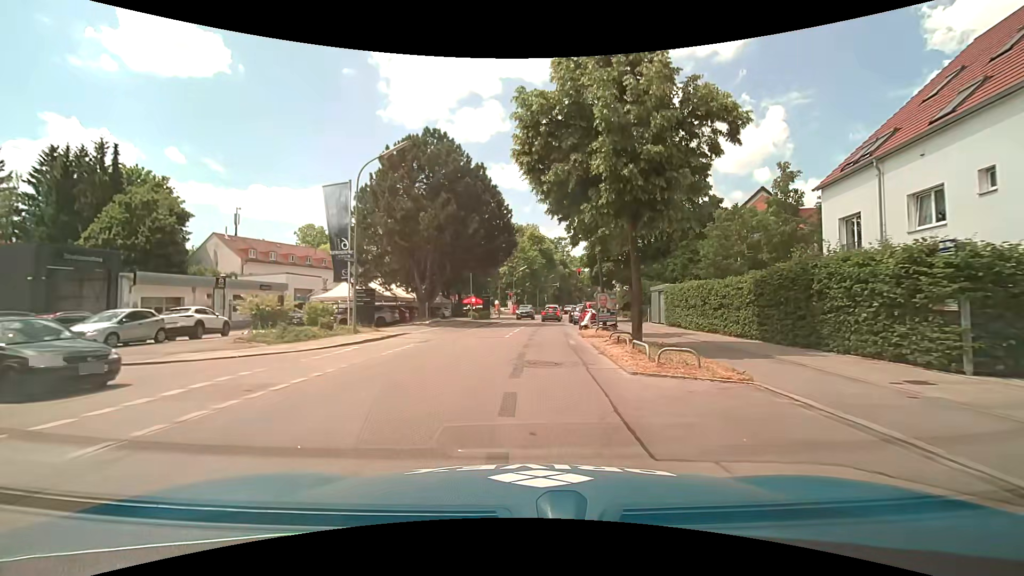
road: tertiary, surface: asphalt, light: Day
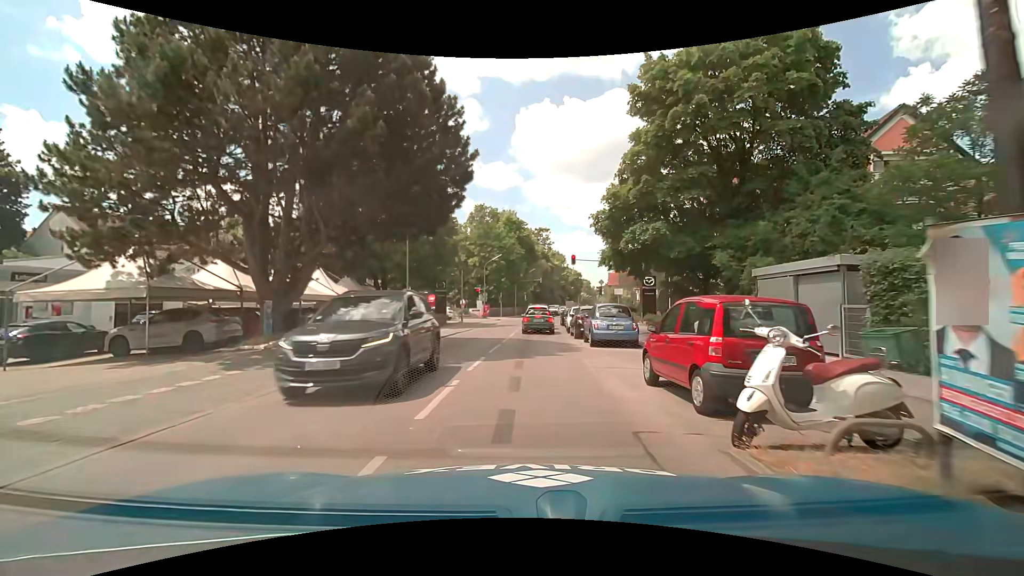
(+0.4, +18.6) m; +3°
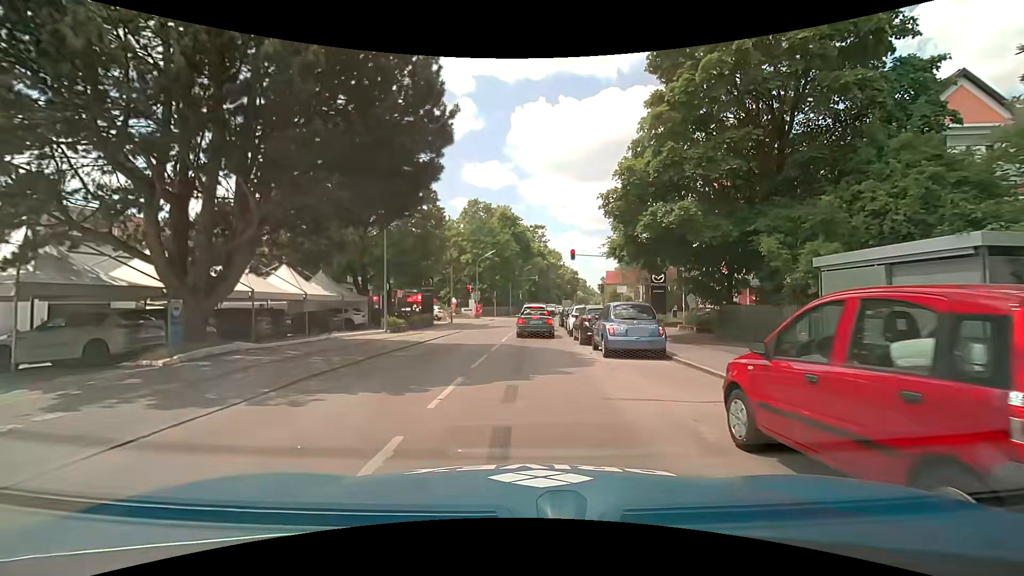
(0.0, +3.8) m; 0°
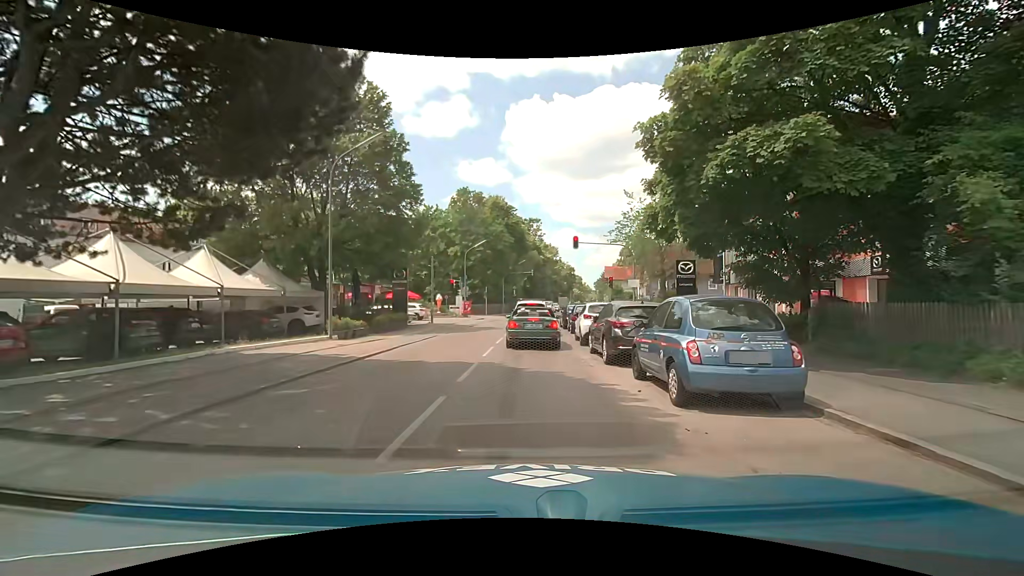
(+0.1, +6.7) m; +1°
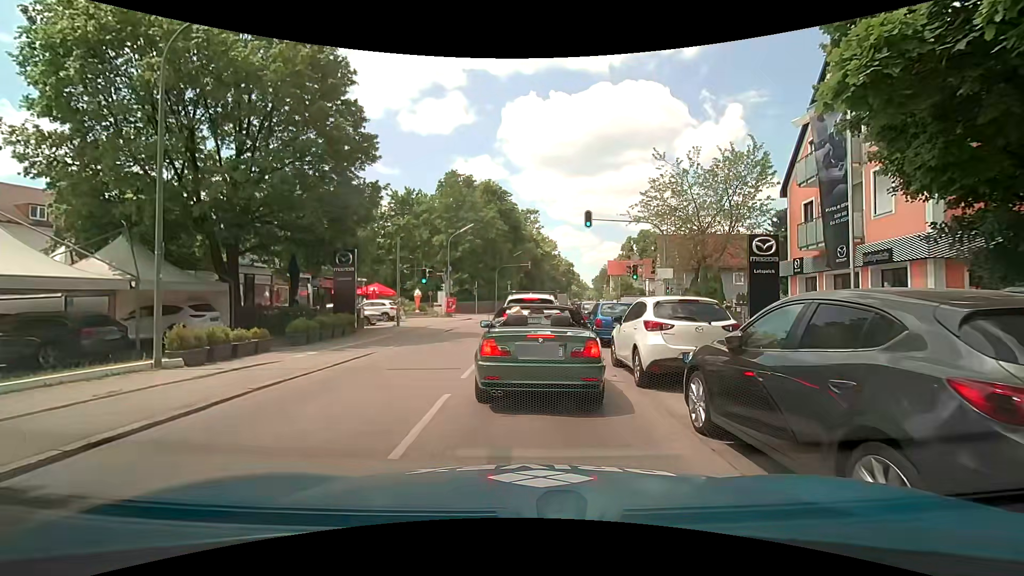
(0.0, +8.7) m; 0°
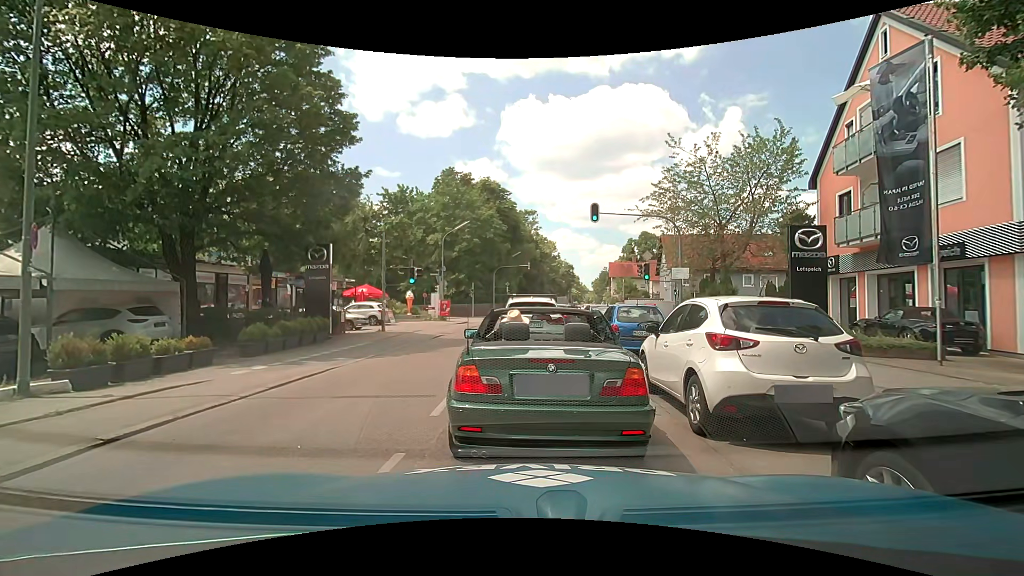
(0.0, +2.6) m; -2°
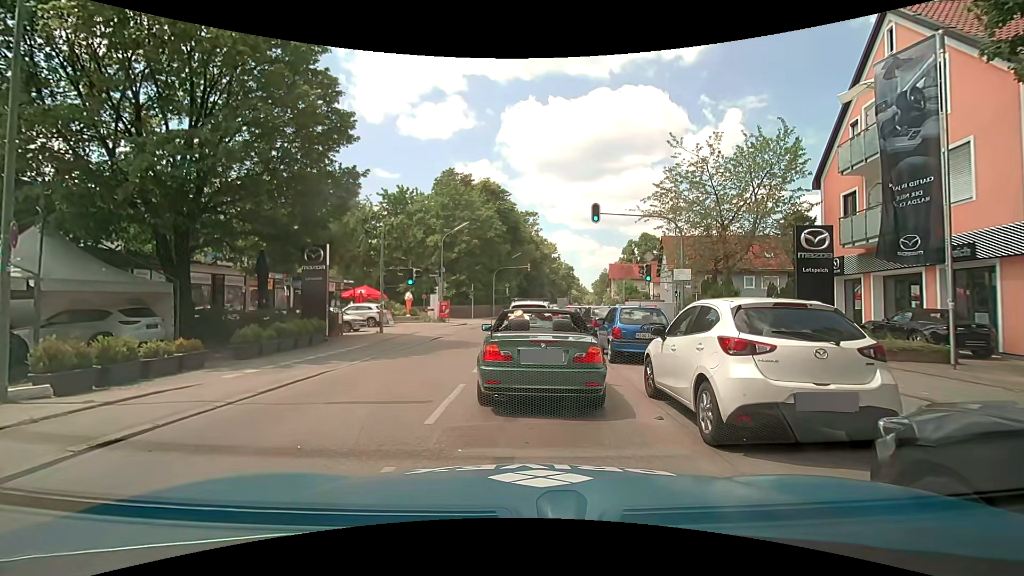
(0.0, +0.4) m; 0°
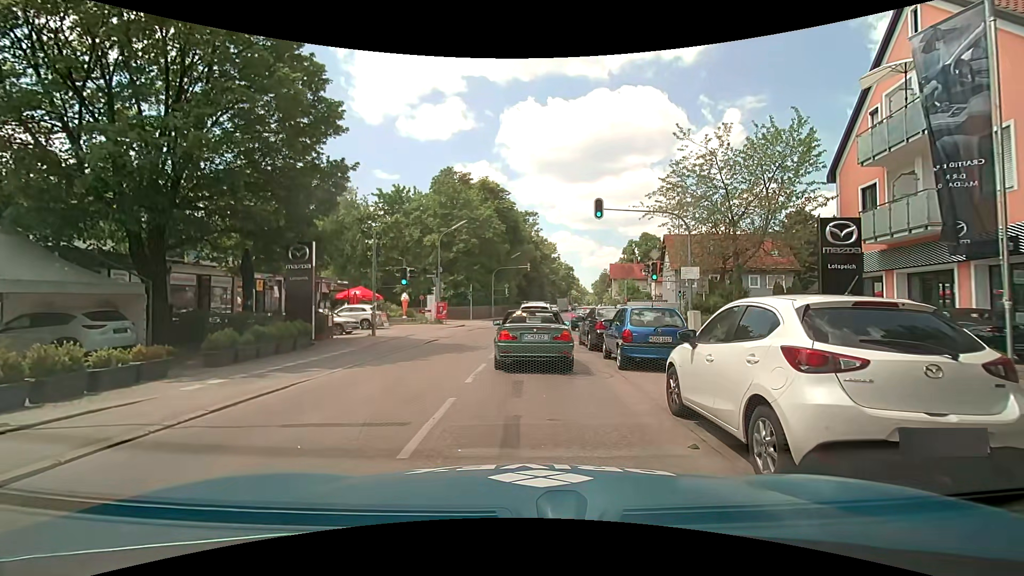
(0.0, +1.3) m; +2°
